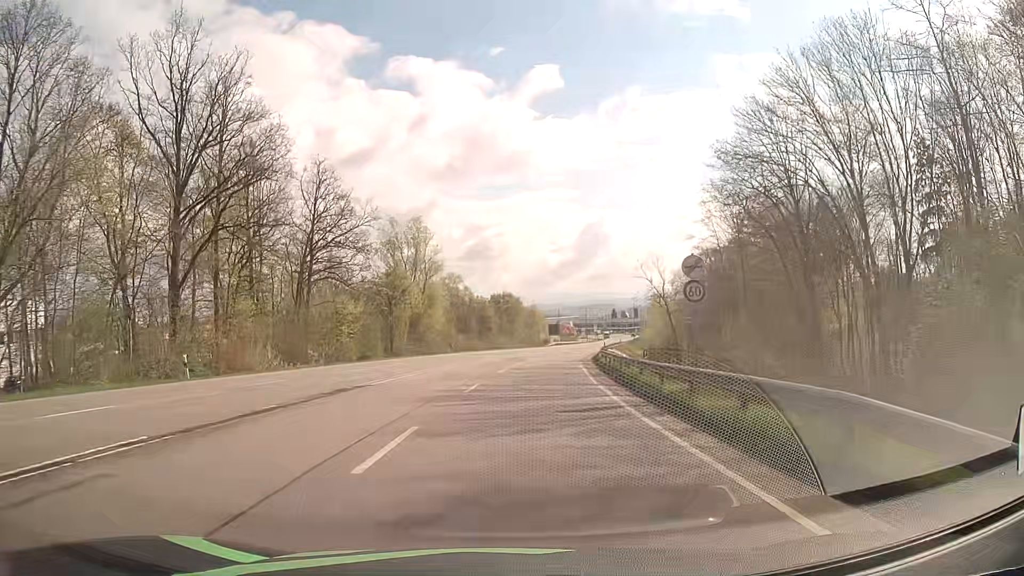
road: secondary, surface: asphalt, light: Day
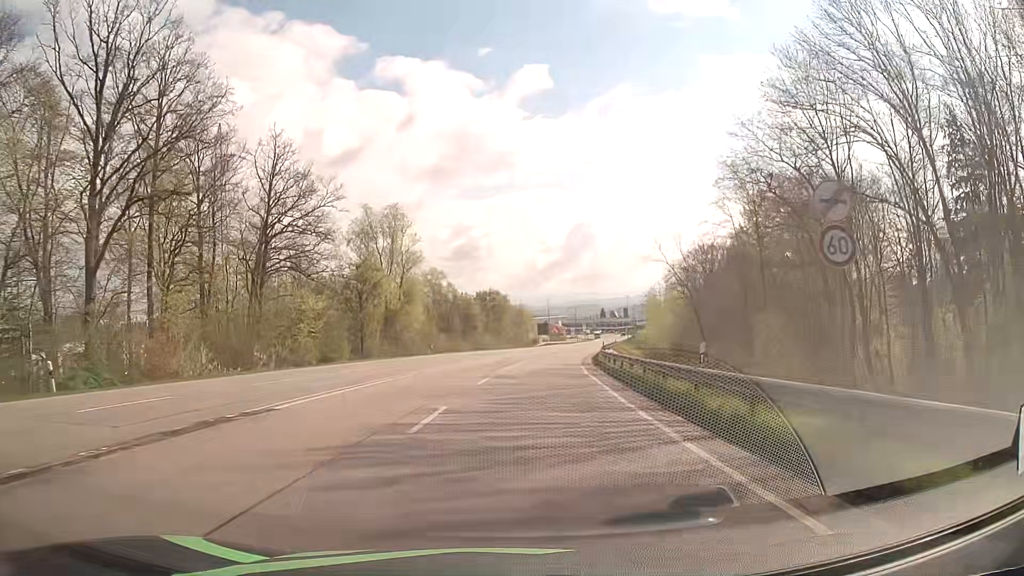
(+0.1, +8.3) m; +1°
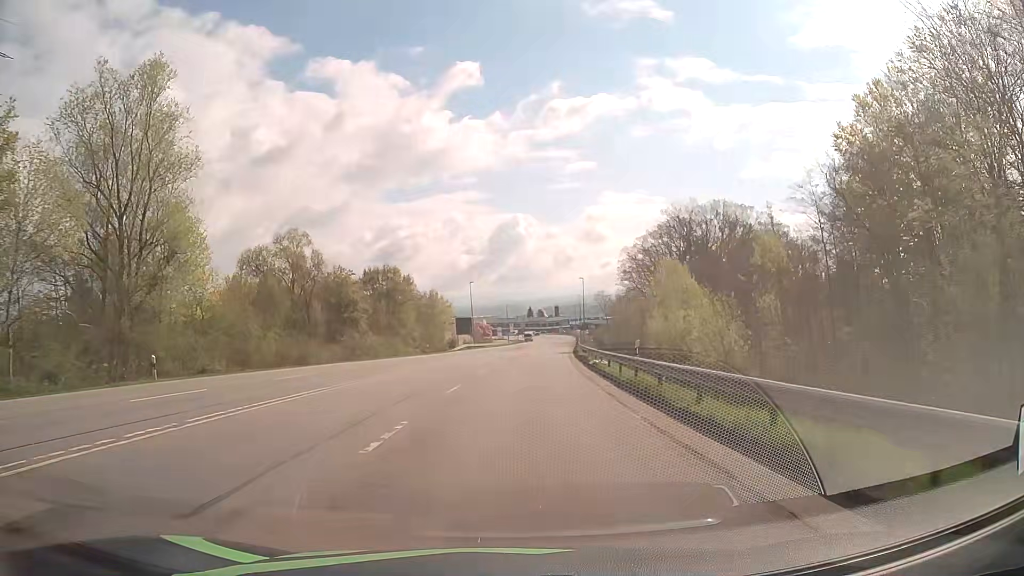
(+2.4, +42.5) m; +6°
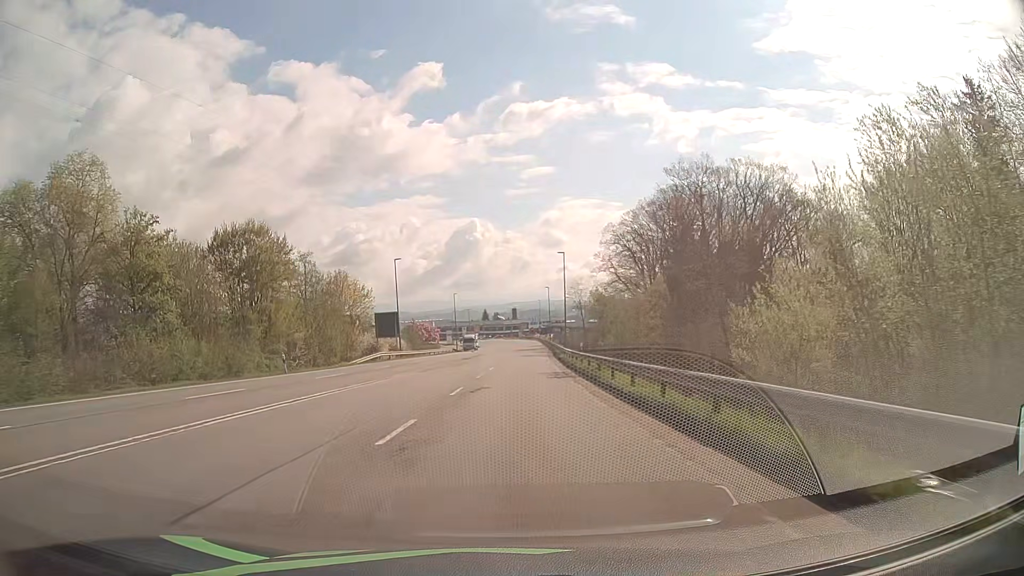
(+1.3, +34.5) m; +4°
(0, +10) (0, +20) (0, +30) (0, +40) (+1, +50) (+1, +60) (+2, +70) (+2, +80) (+3, +90) (+3, +100) m
